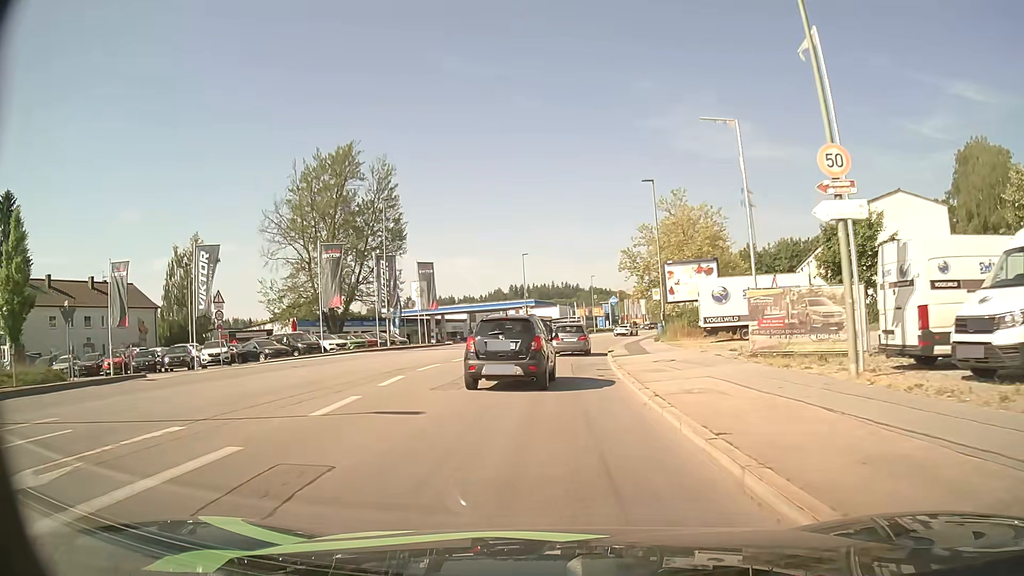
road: tertiary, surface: asphalt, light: Day
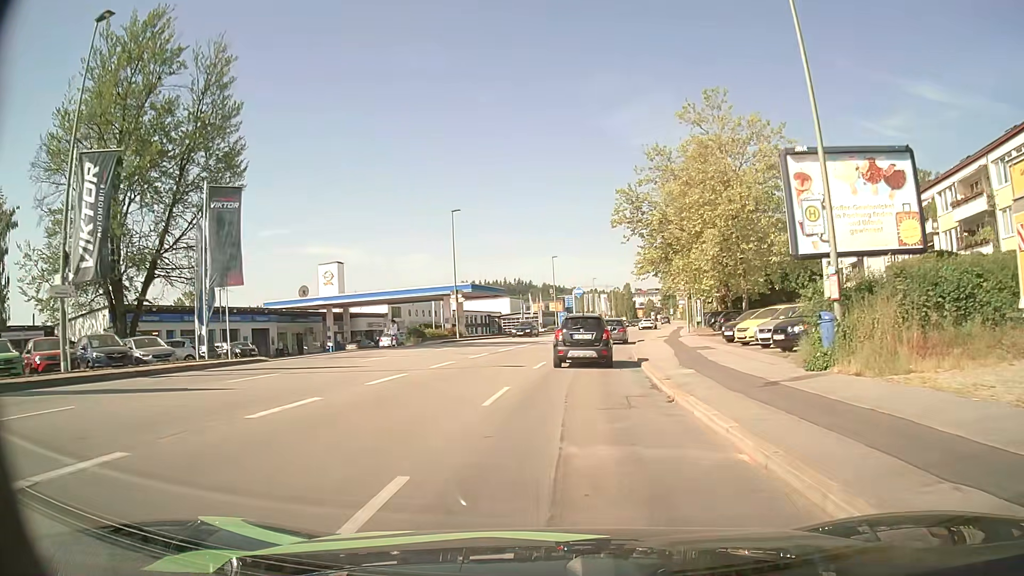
(+0.7, +30.4) m; +4°
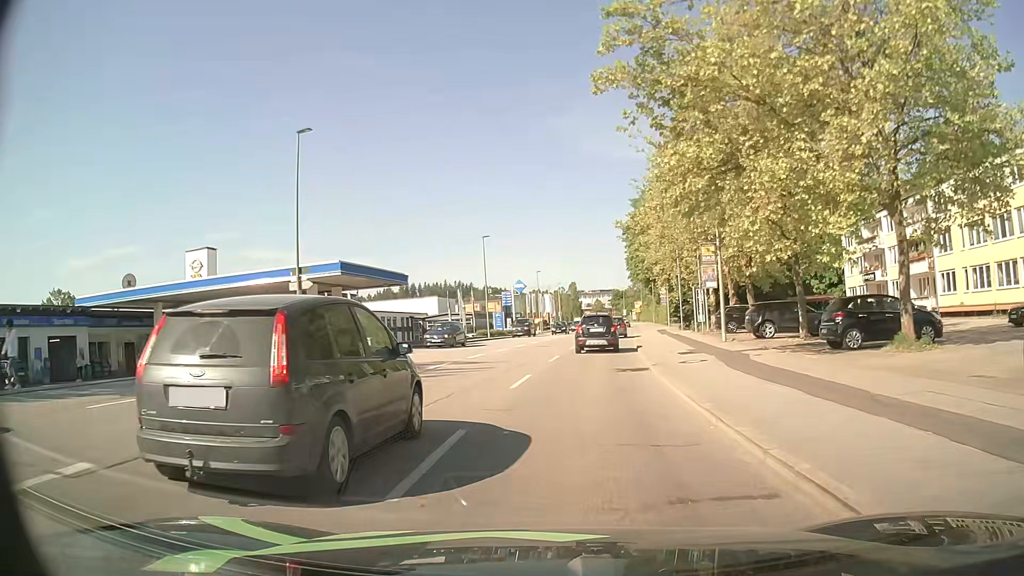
(+1.1, +24.2) m; +5°
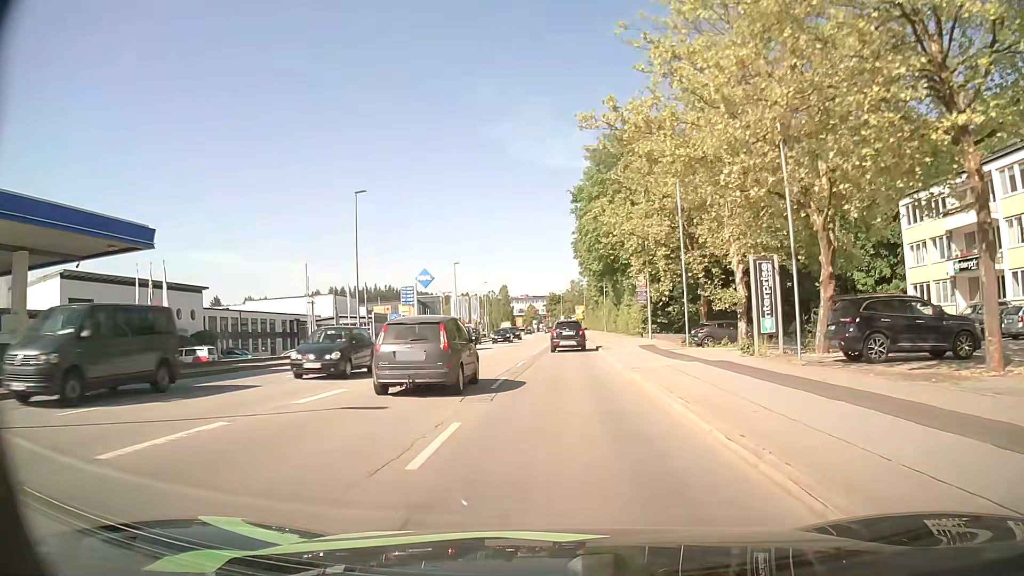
(+1.4, +25.7) m; +5°
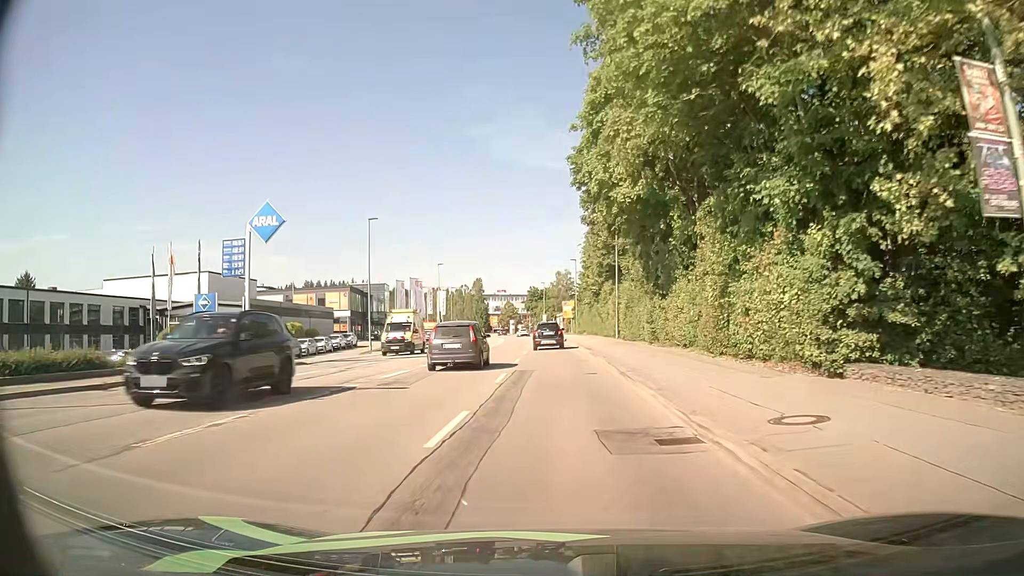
(+1.2, +35.1) m; +2°
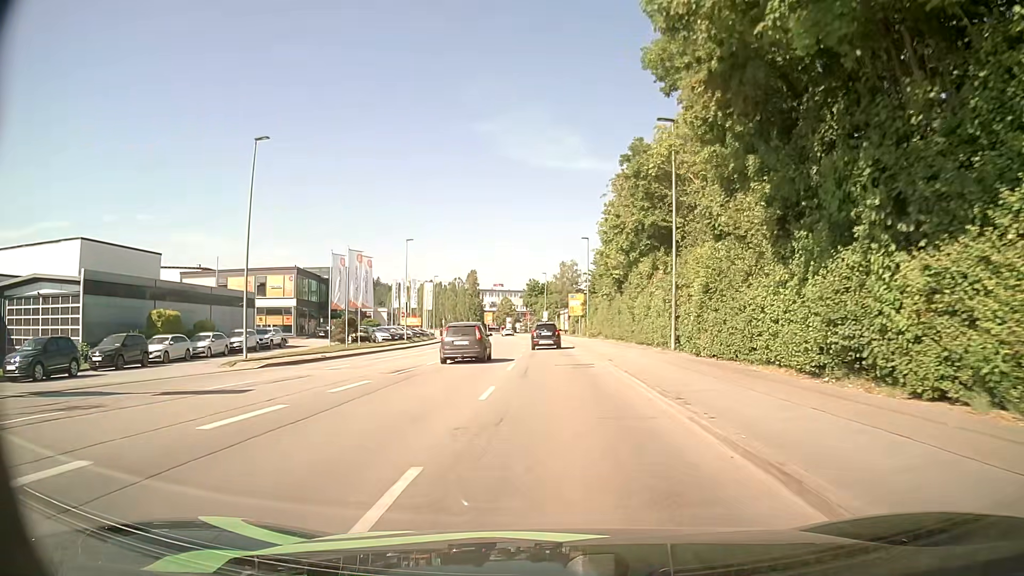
(0.0, +22.6) m; 0°
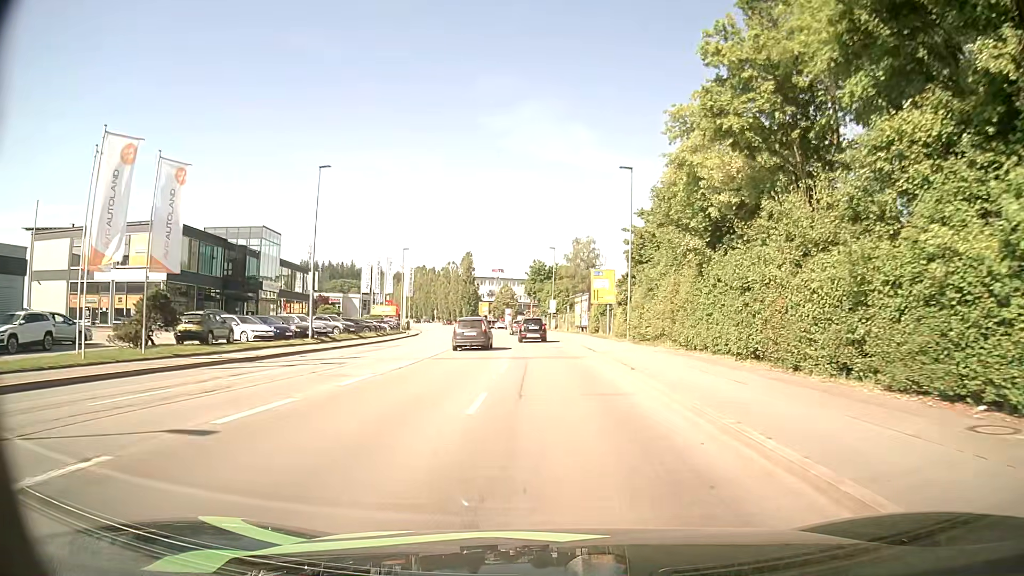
(-0.1, +29.7) m; -1°
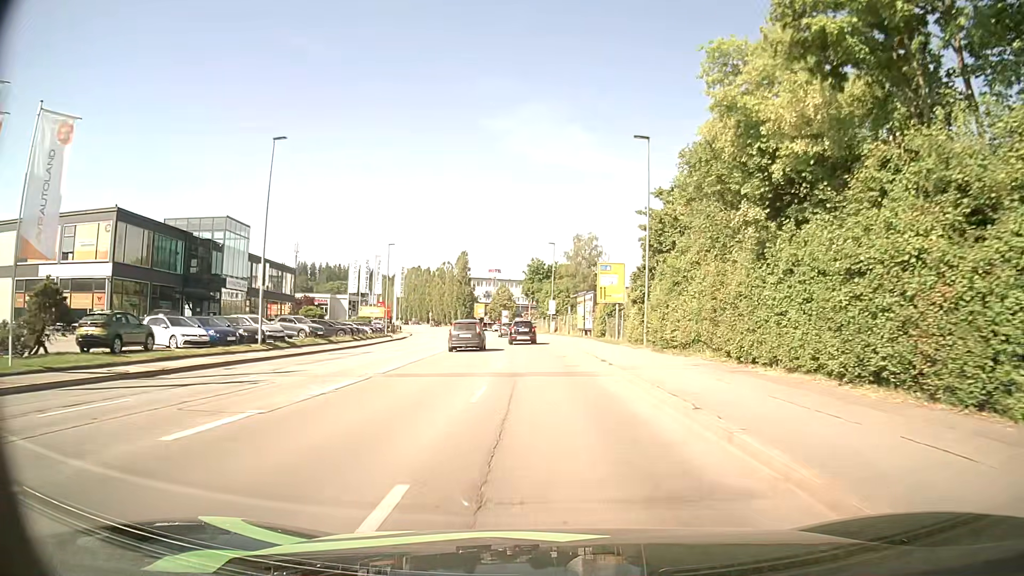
(+0.1, +7.2) m; 0°
(0, +10) (0, +20) (-1, +30) (-1, +40) (-2, +50) (-3, +60) (-4, +70) (-5, +80) (-7, +90) (-8, +100) m
